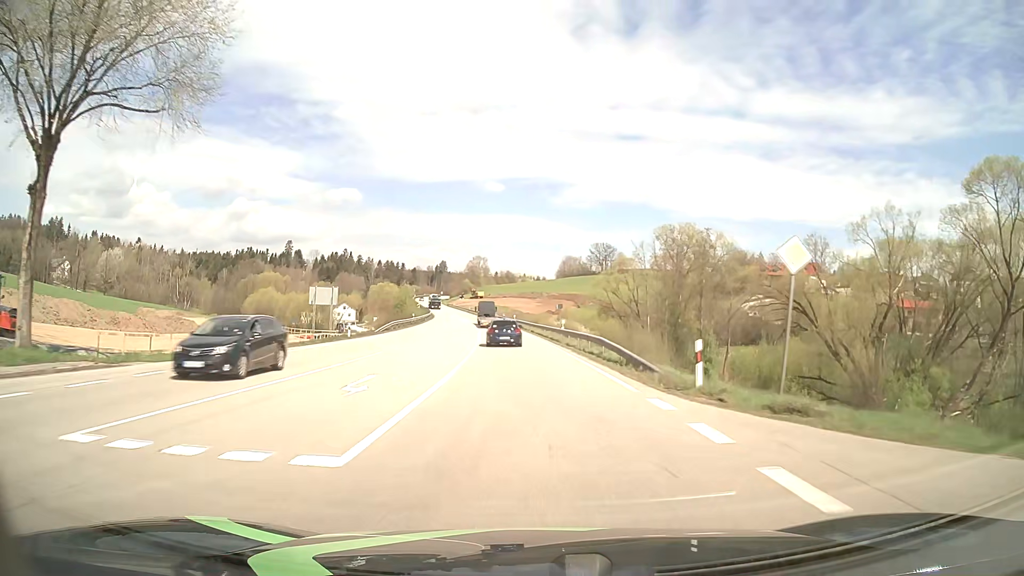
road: primary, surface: asphalt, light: Day
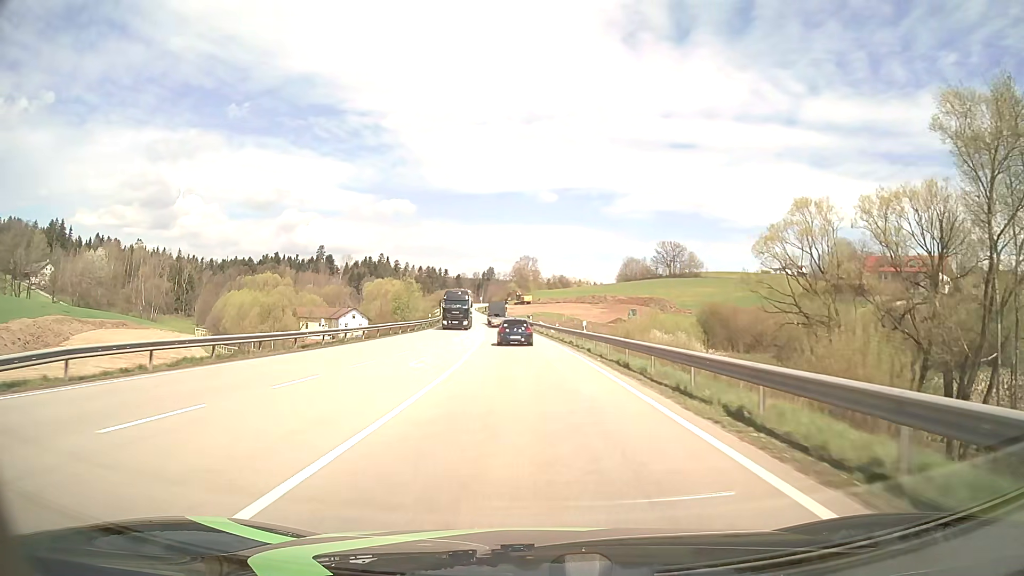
(-2.0, +53.2) m; -4°
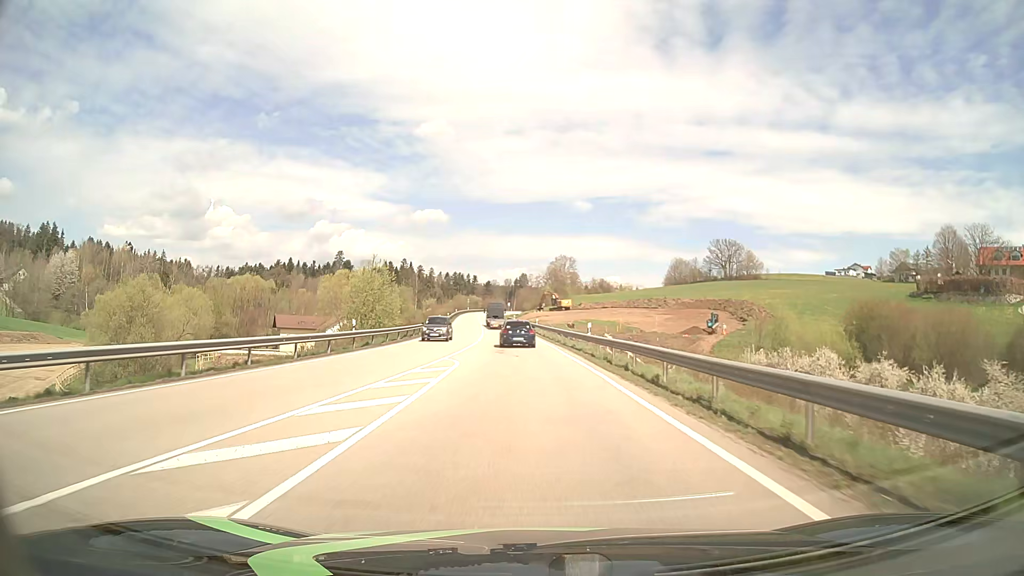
(-1.2, +42.0) m; -3°
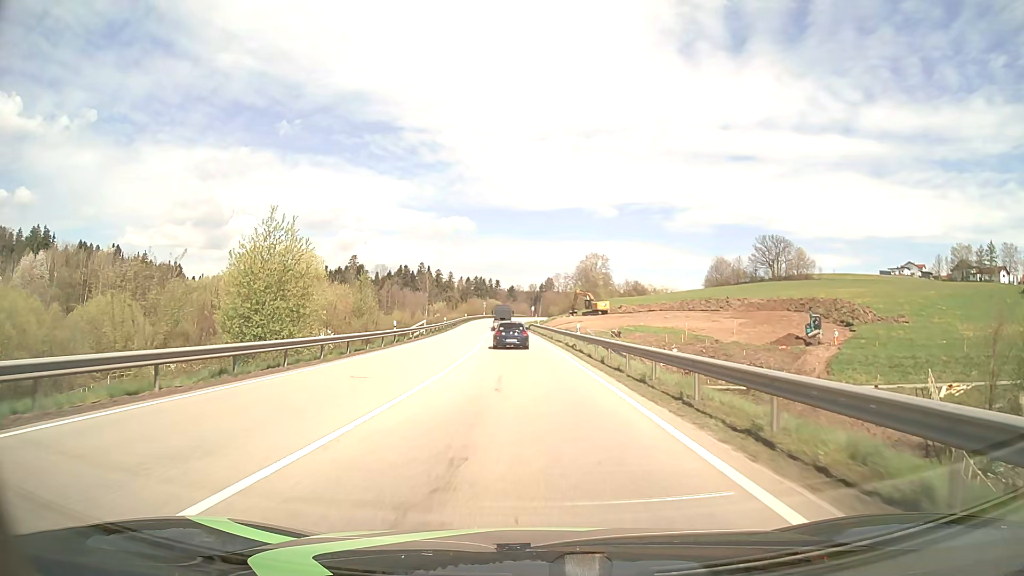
(-0.6, +31.3) m; -2°
